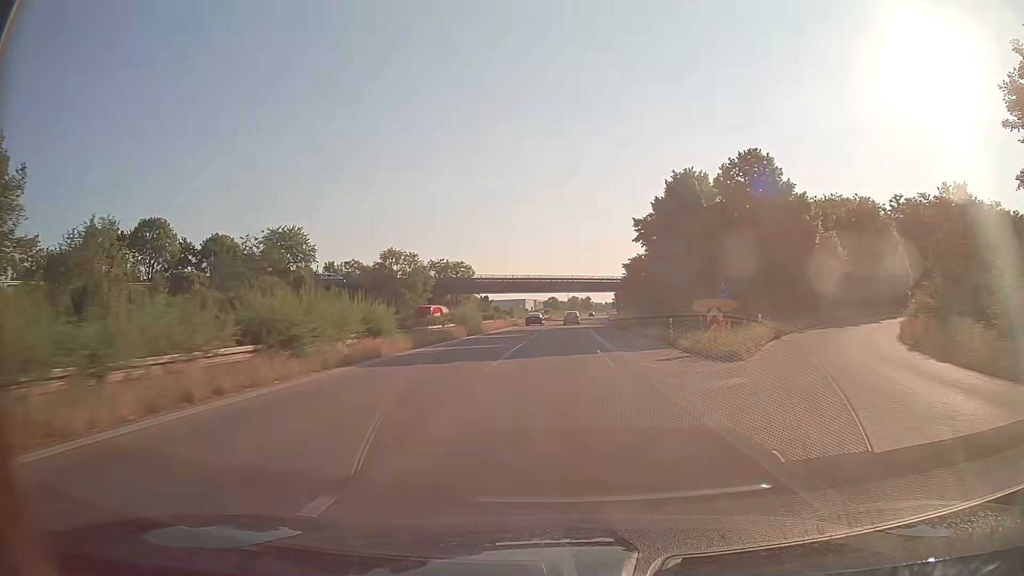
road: trunk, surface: asphalt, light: Day
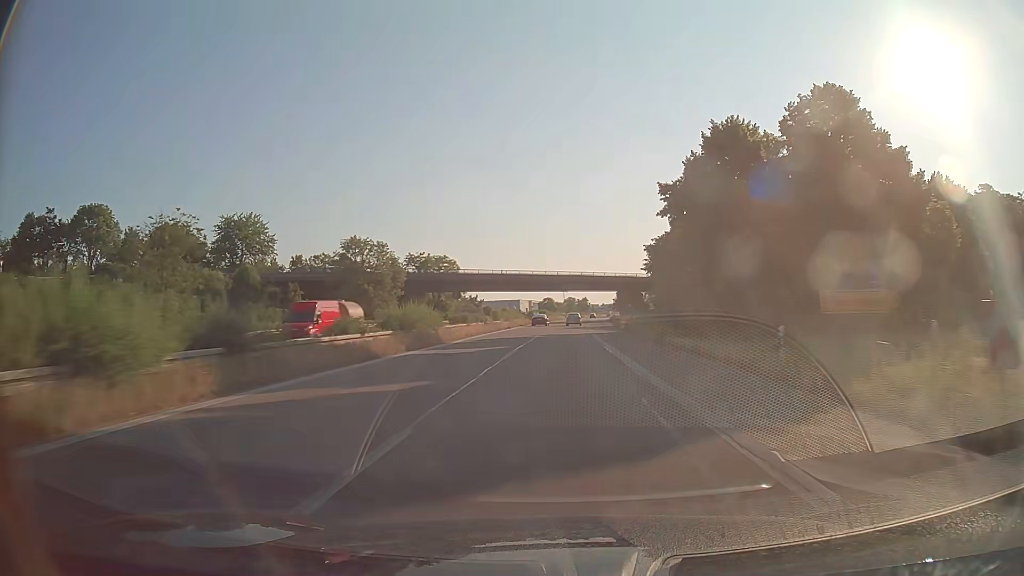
(+0.1, +15.4) m; 0°
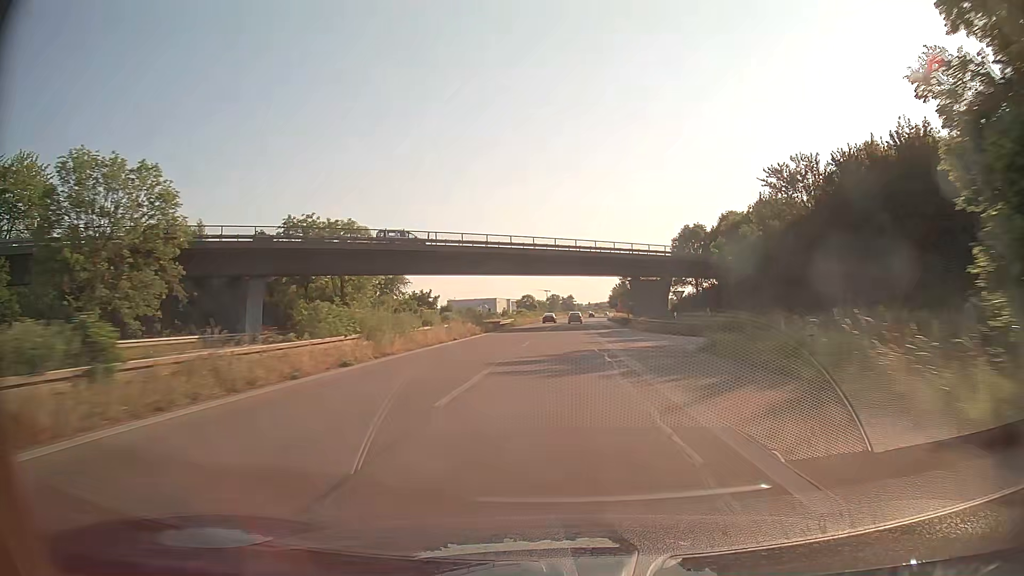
(+0.6, +46.4) m; +1°
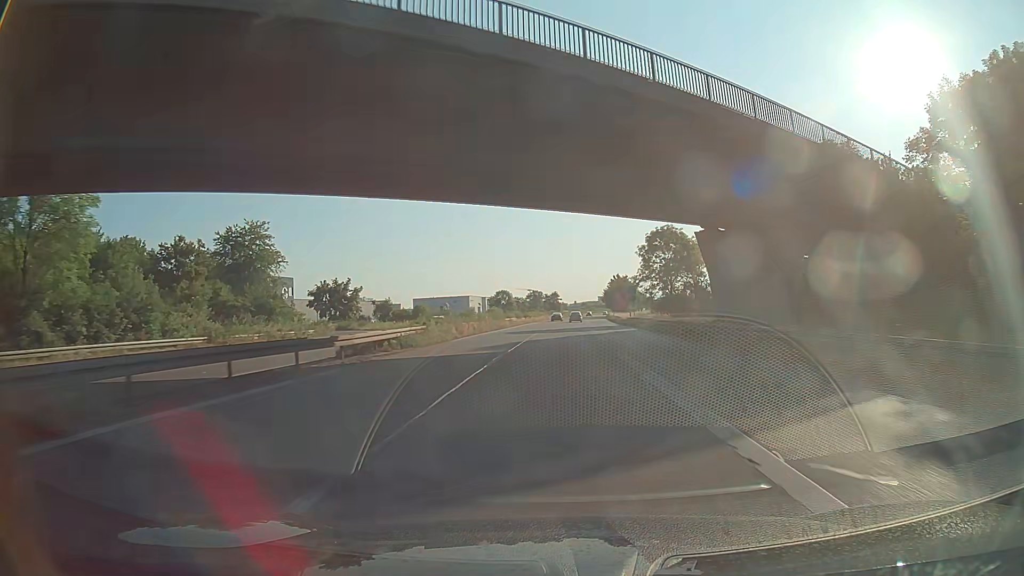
(+0.7, +46.7) m; +1°
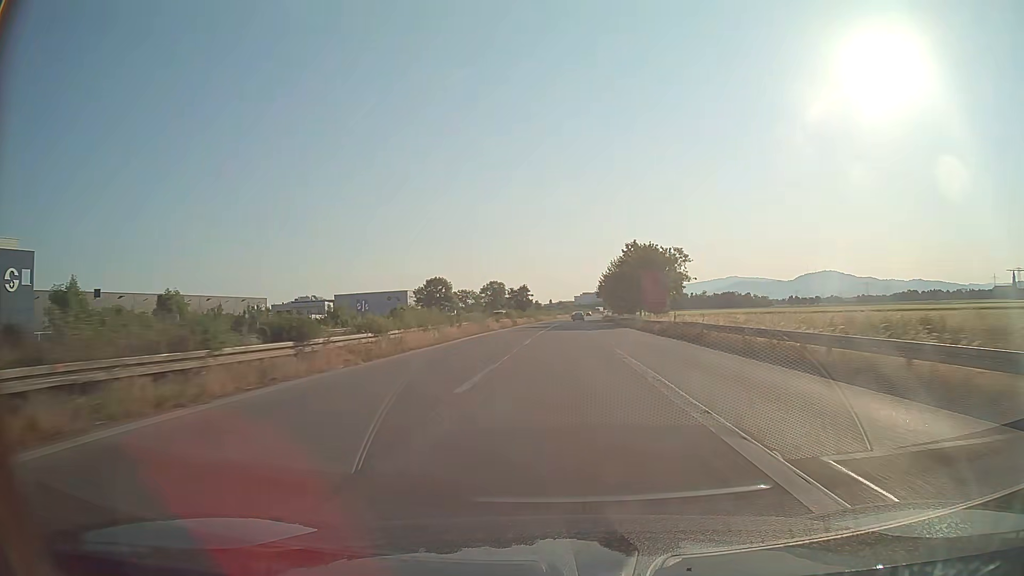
(+1.3, +78.1) m; +2°
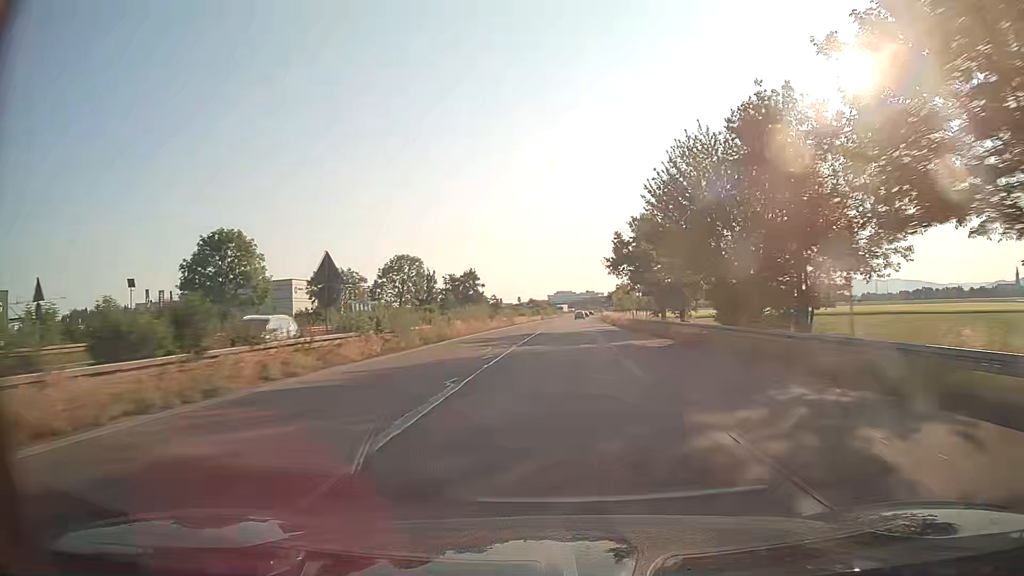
(+1.4, +78.2) m; +2°
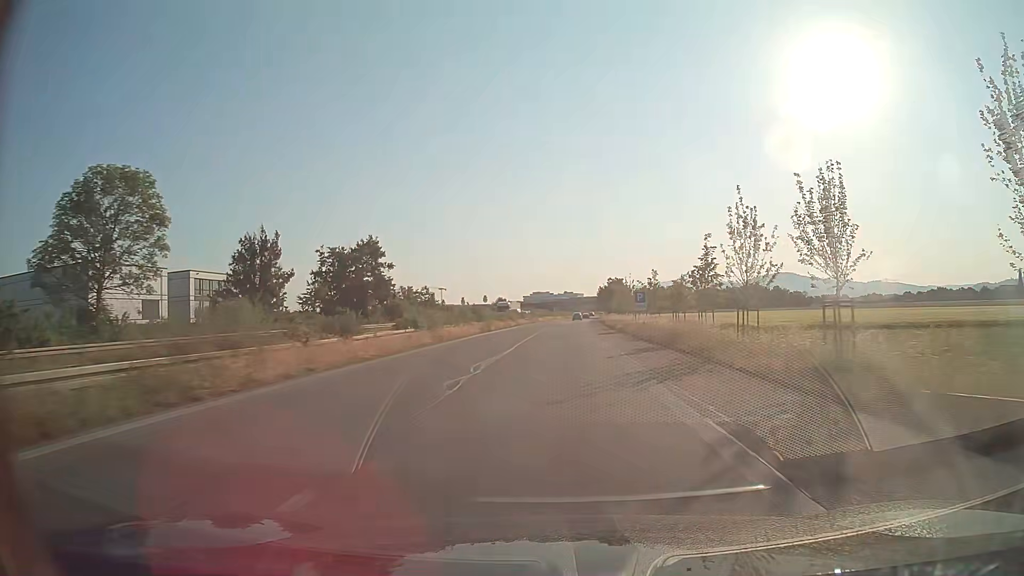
(+1.1, +62.5) m; +2°
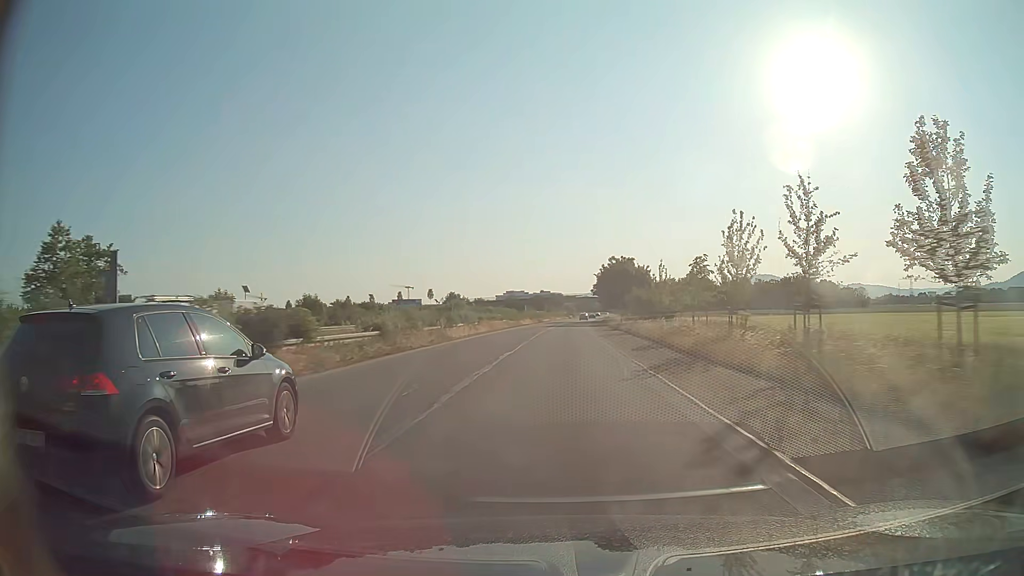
(+1.5, +78.1) m; +2°
(0, +10) (0, +20) (0, +30) (0, +40) (+1, +50) (+1, +60) (+1, +70) (+2, +80) (+2, +90) (+3, +100) m
